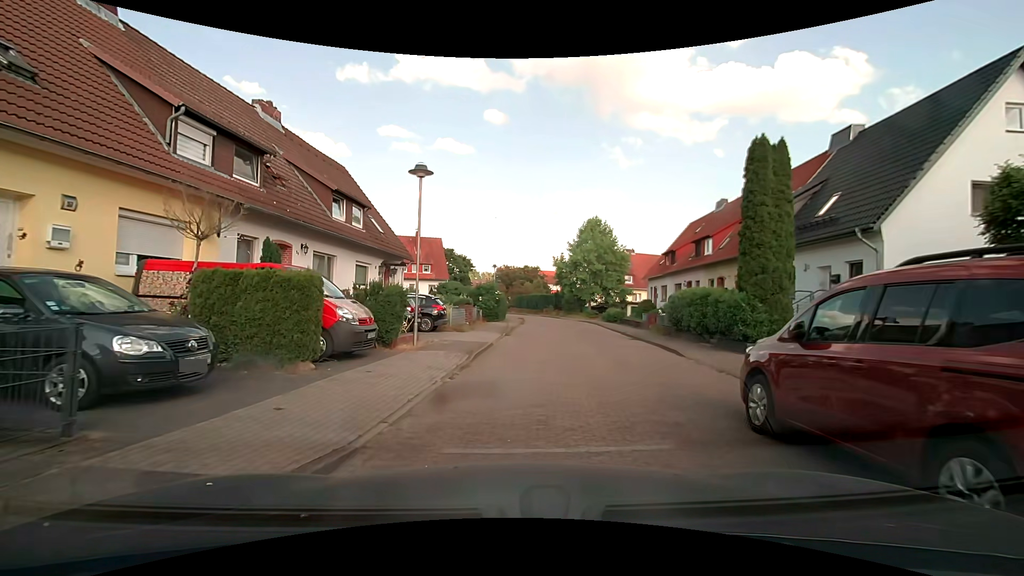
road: residential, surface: paving_stones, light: Day
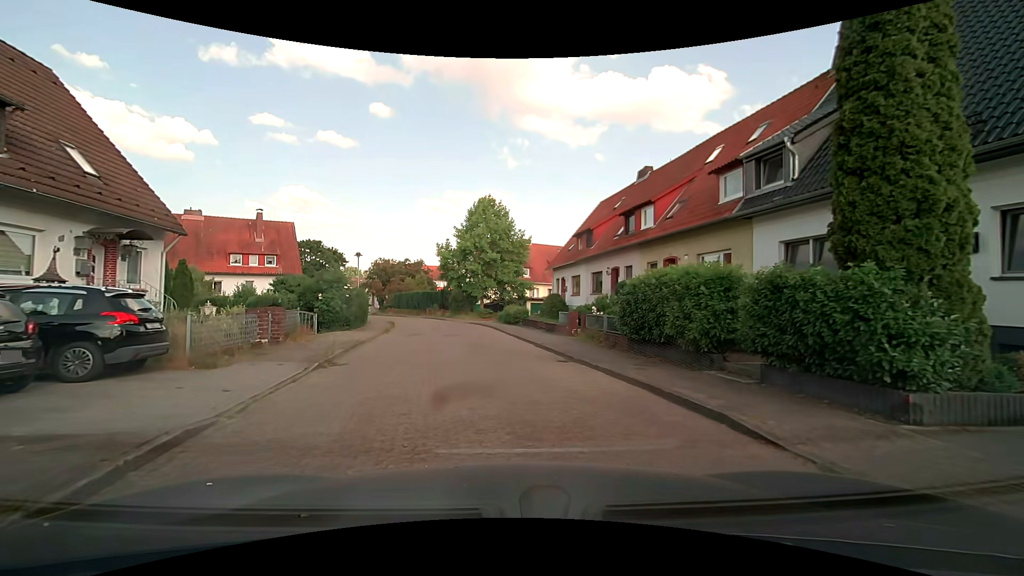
(+1.1, +11.1) m; +13°
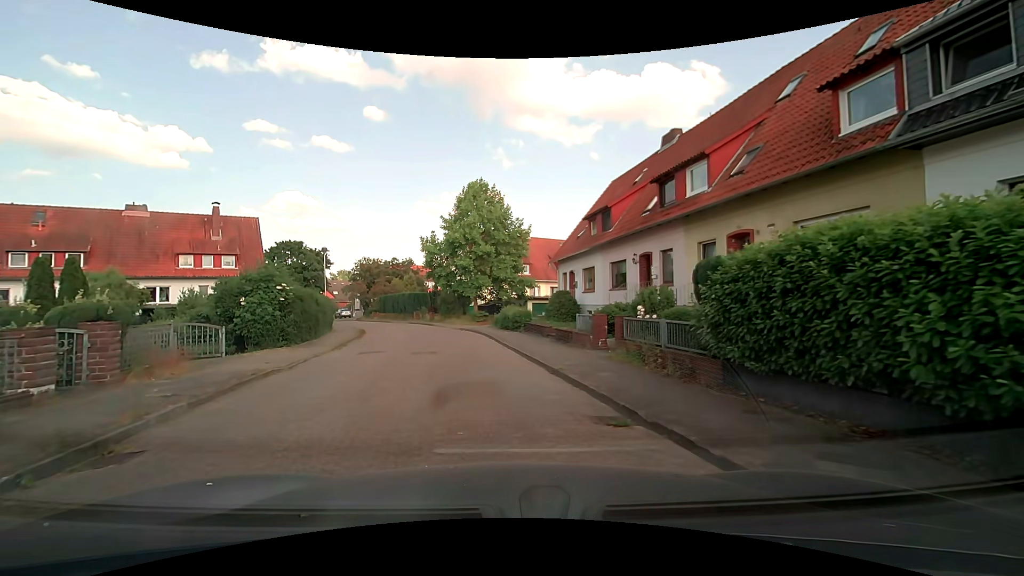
(0.0, +6.8) m; 0°
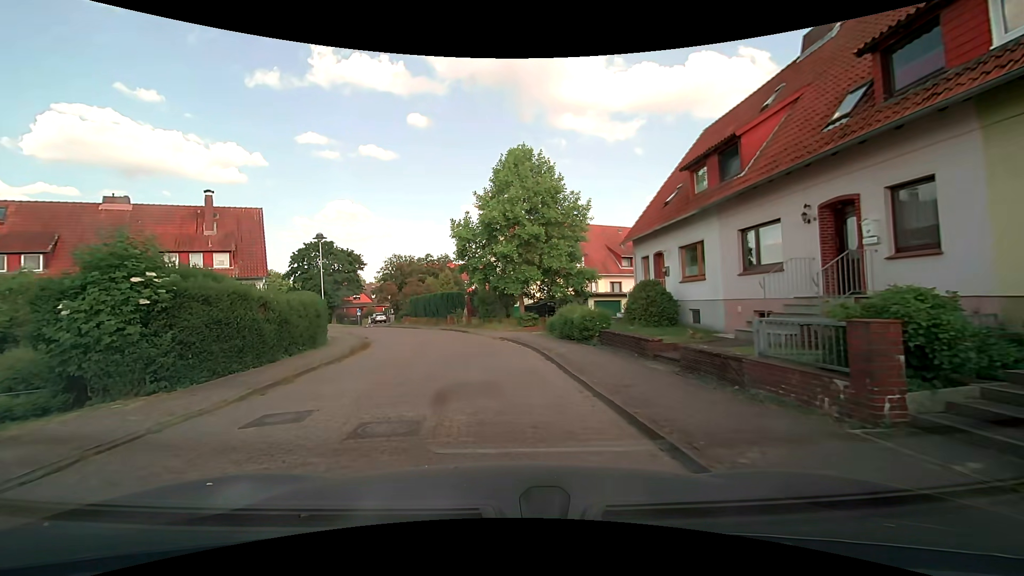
(-0.5, +9.3) m; -4°
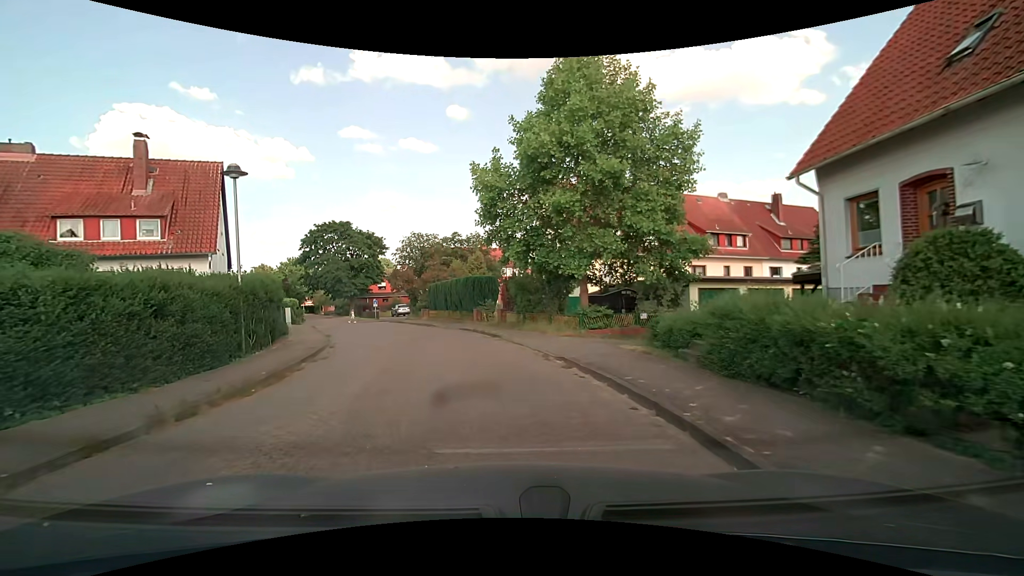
(-1.0, +11.8) m; -7°
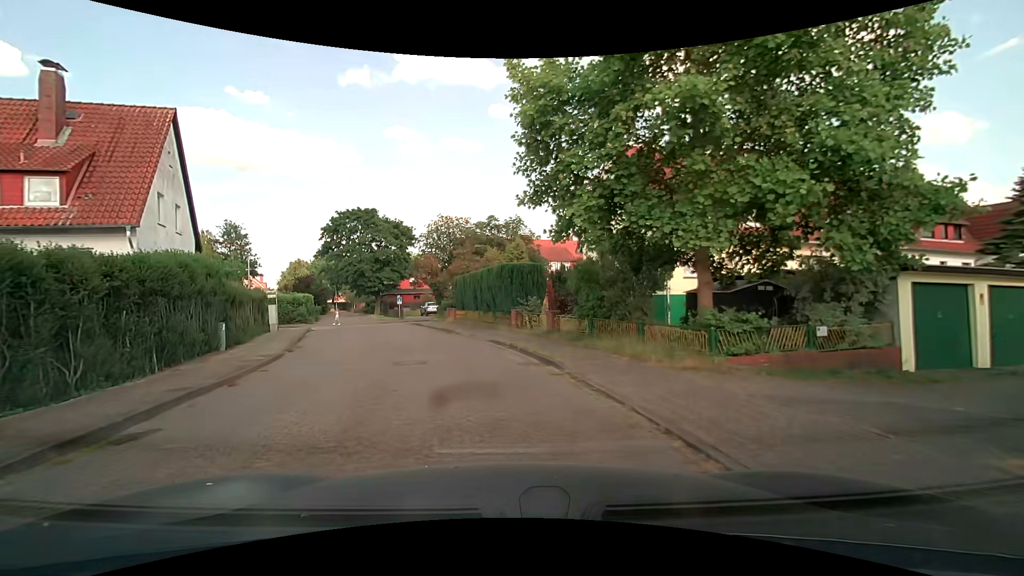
(-0.3, +8.8) m; -6°
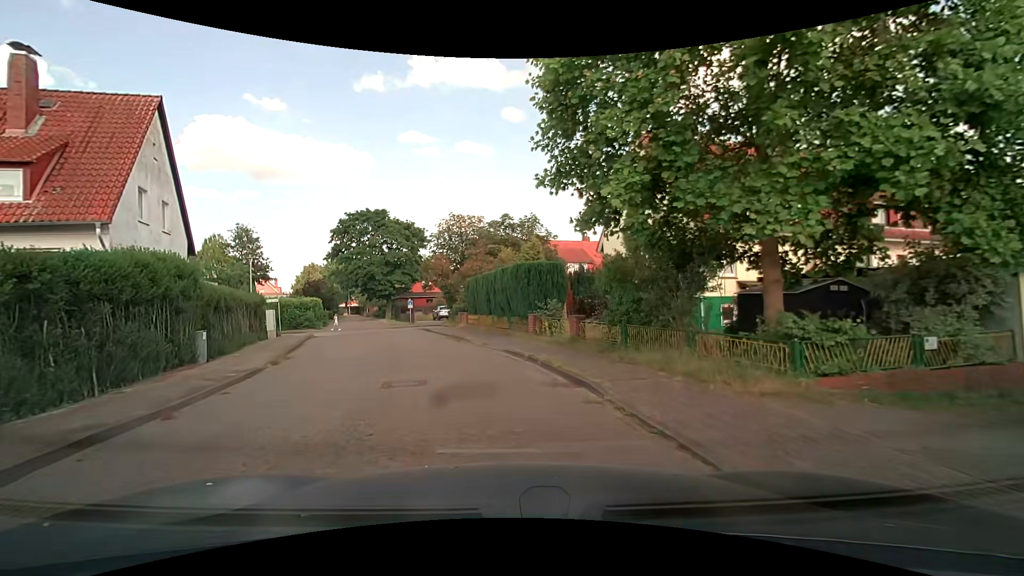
(0.0, +2.2) m; 0°
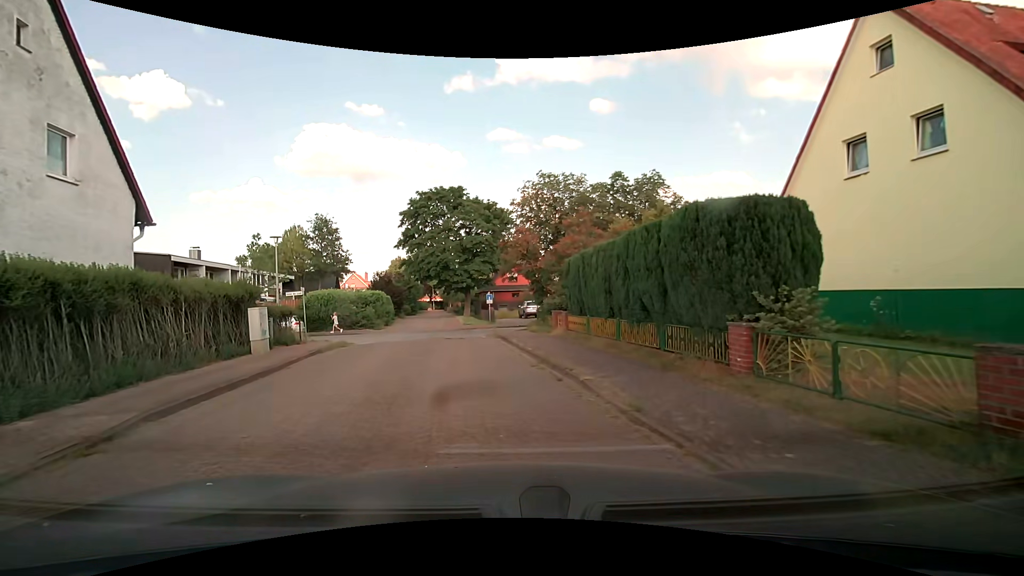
(-0.9, +10.6) m; -12°
